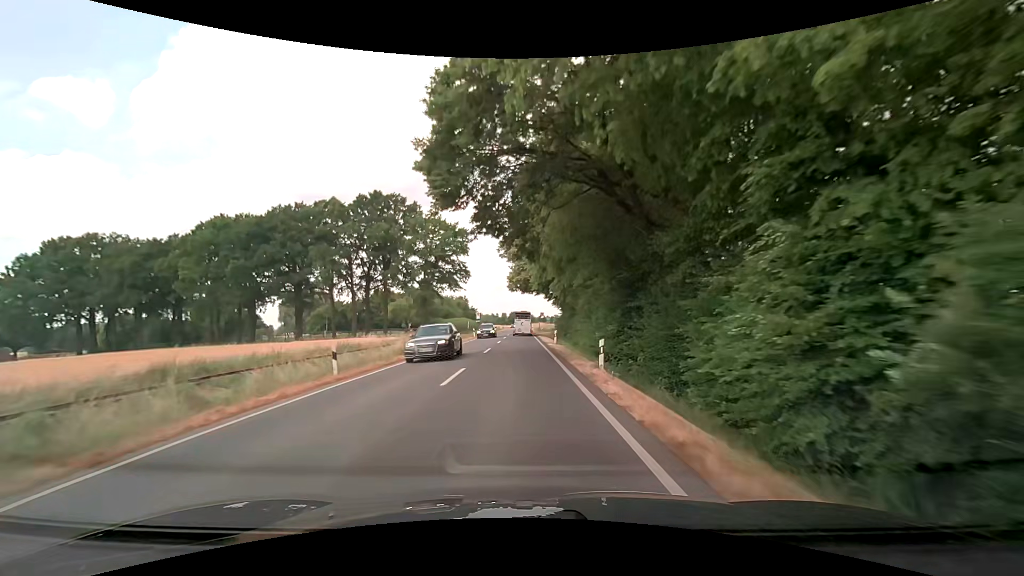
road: secondary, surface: asphalt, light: Day
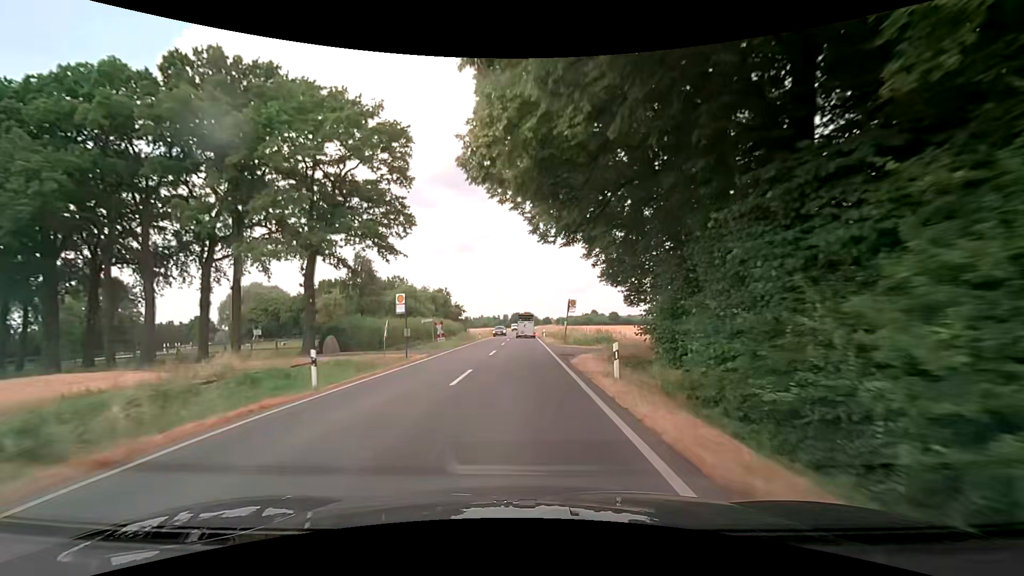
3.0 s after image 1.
(-0.1, +47.6) m; 0°
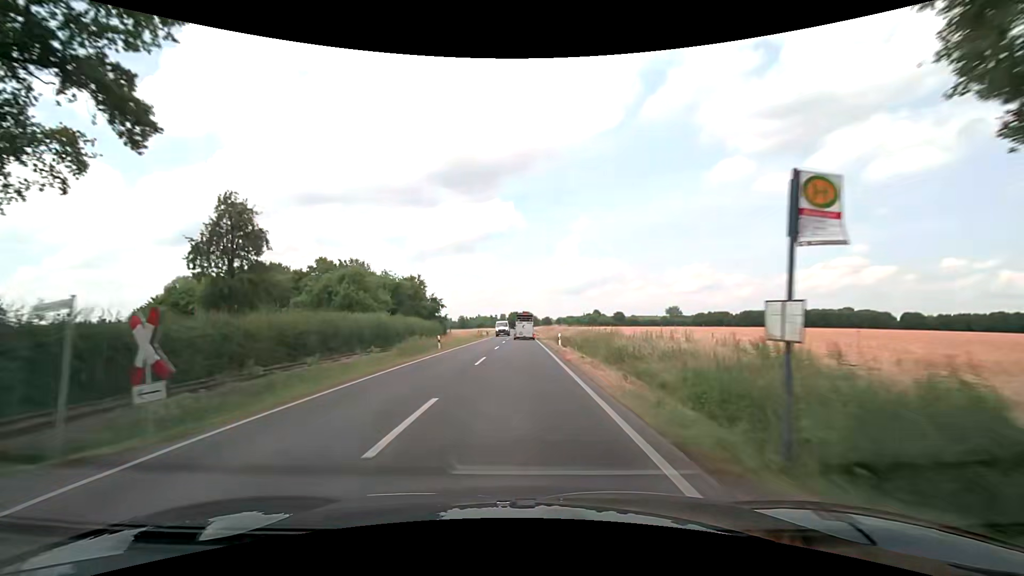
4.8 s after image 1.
(0.0, +30.1) m; 0°
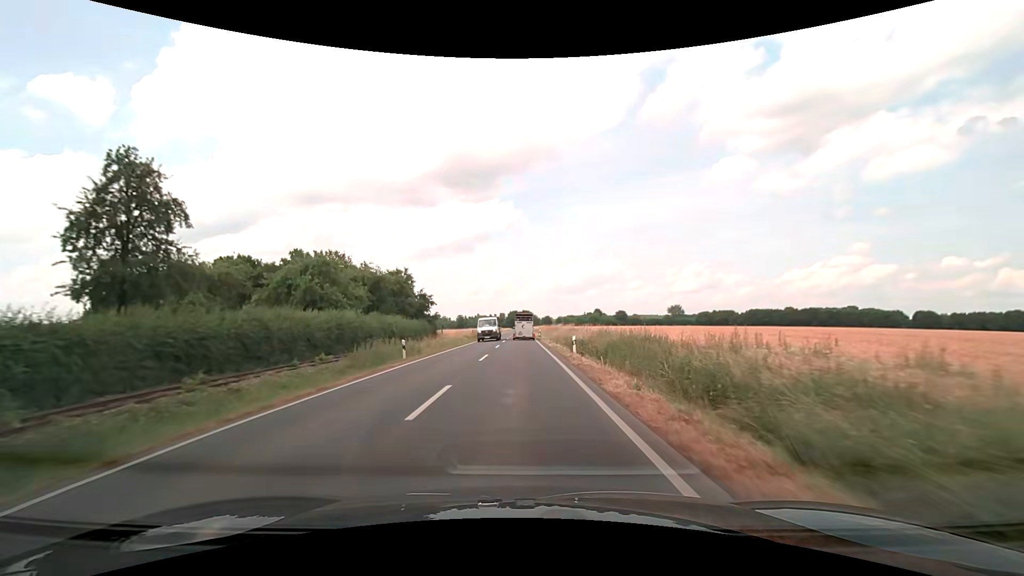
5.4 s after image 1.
(0.0, +10.0) m; 0°
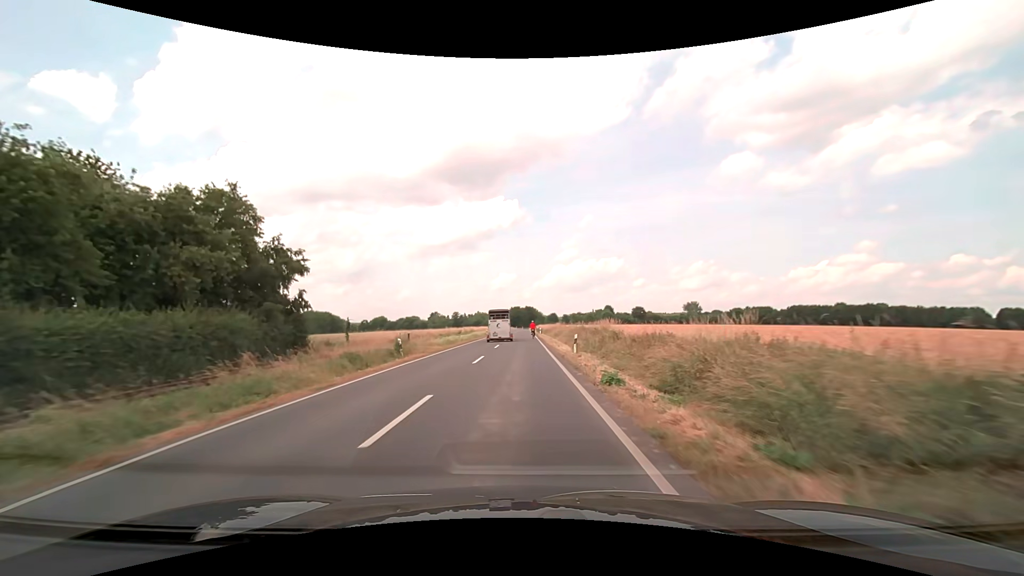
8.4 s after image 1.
(+0.1, +49.4) m; 0°
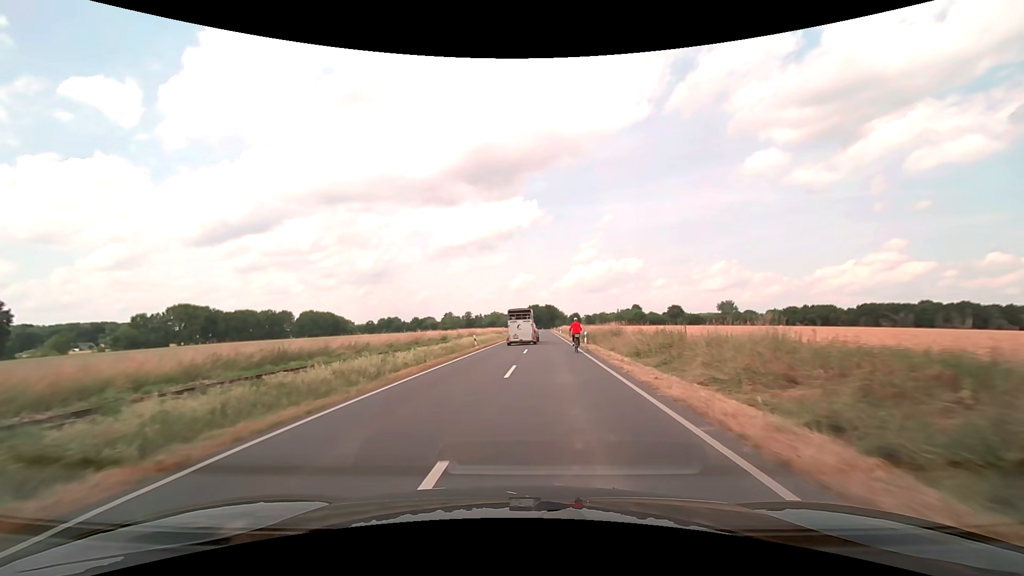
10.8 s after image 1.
(-0.6, +40.0) m; -2°
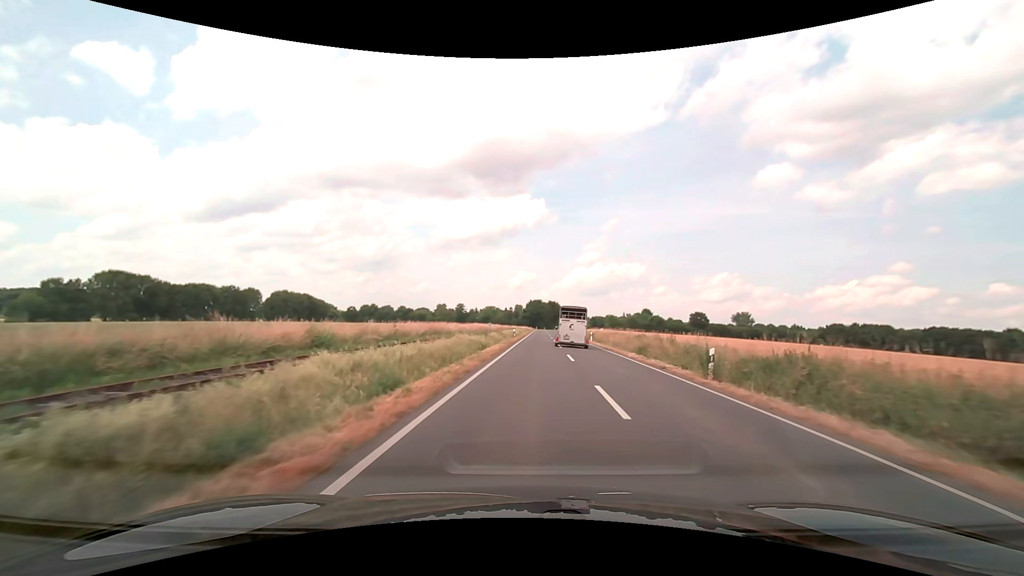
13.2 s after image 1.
(-0.8, +41.4) m; 0°
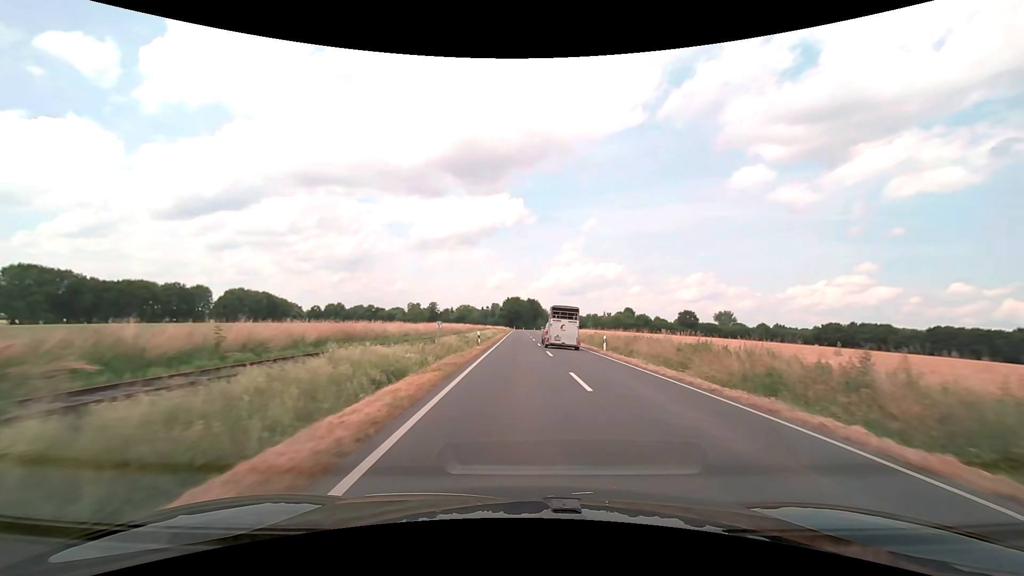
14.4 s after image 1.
(+0.5, +21.0) m; +3°
(0, +10) (0, +20) (+1, +30) (+2, +40) (+2, +50) (+2, +60) (+3, +70) (+3, +80) (+3, +90) (+3, +100) m
